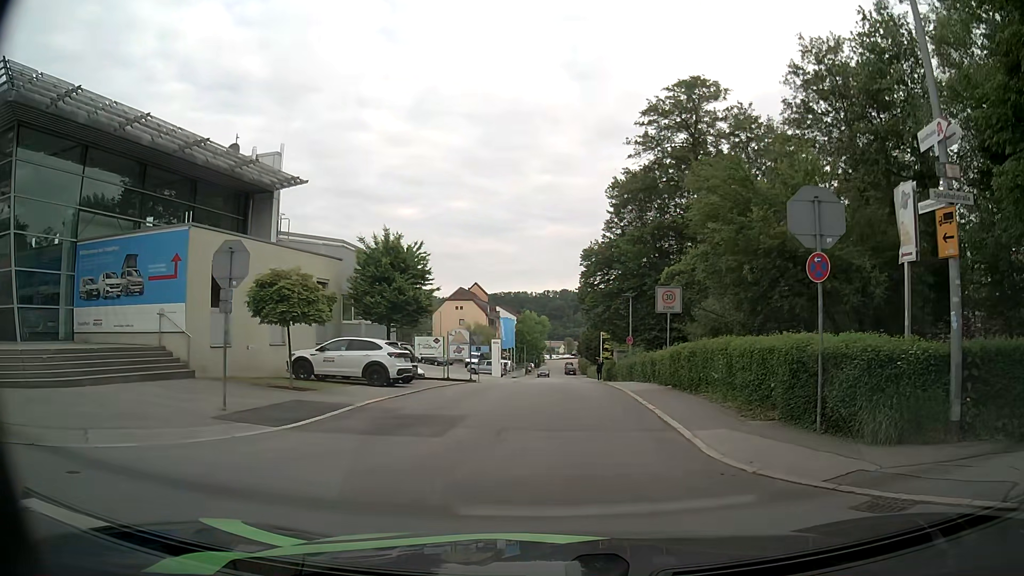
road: residential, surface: asphalt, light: Day
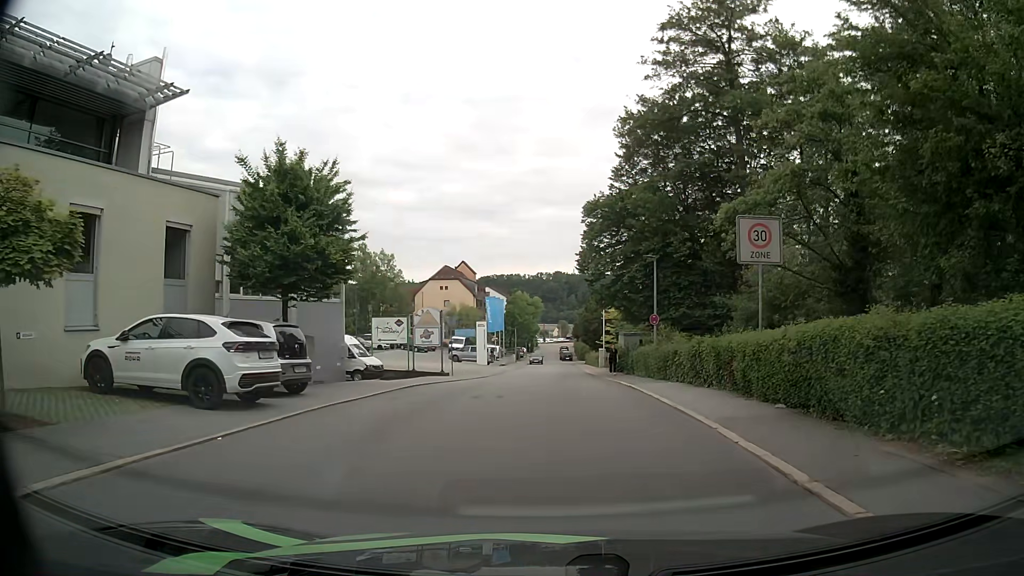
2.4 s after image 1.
(0.0, +10.9) m; +2°
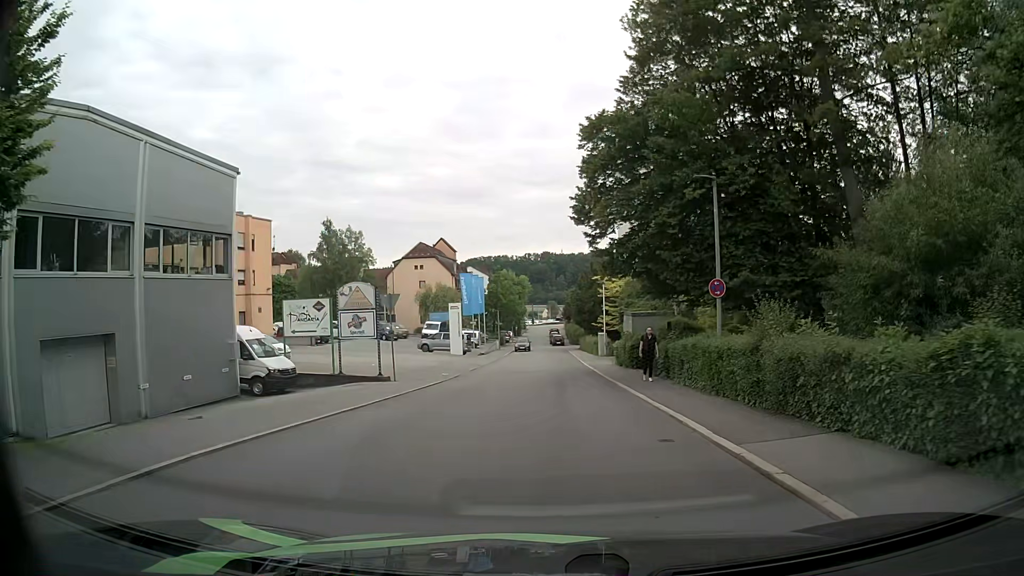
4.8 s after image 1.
(0.0, +12.2) m; 0°
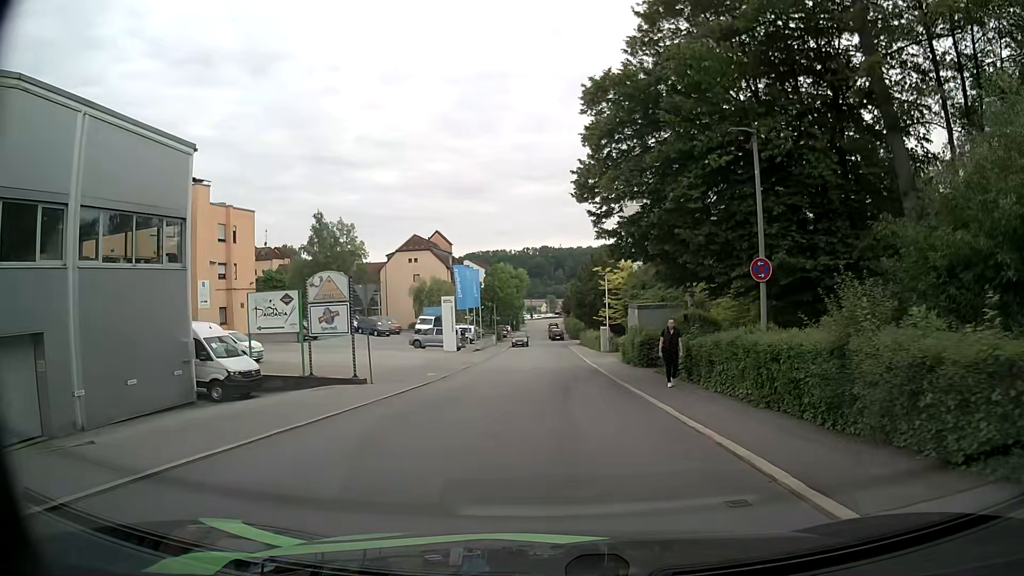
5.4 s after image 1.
(0.0, +3.4) m; 0°
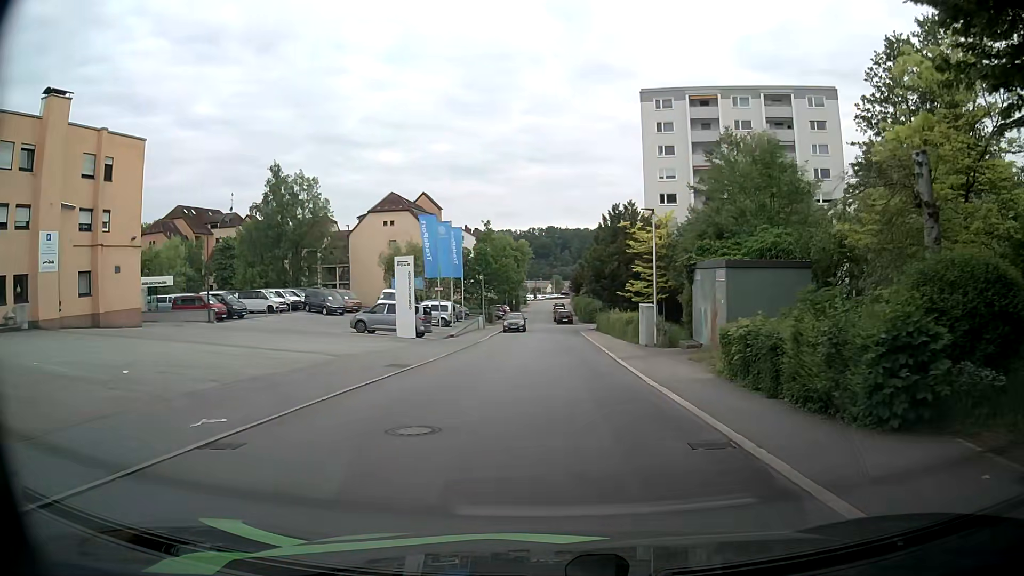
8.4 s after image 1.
(-0.2, +18.9) m; -1°
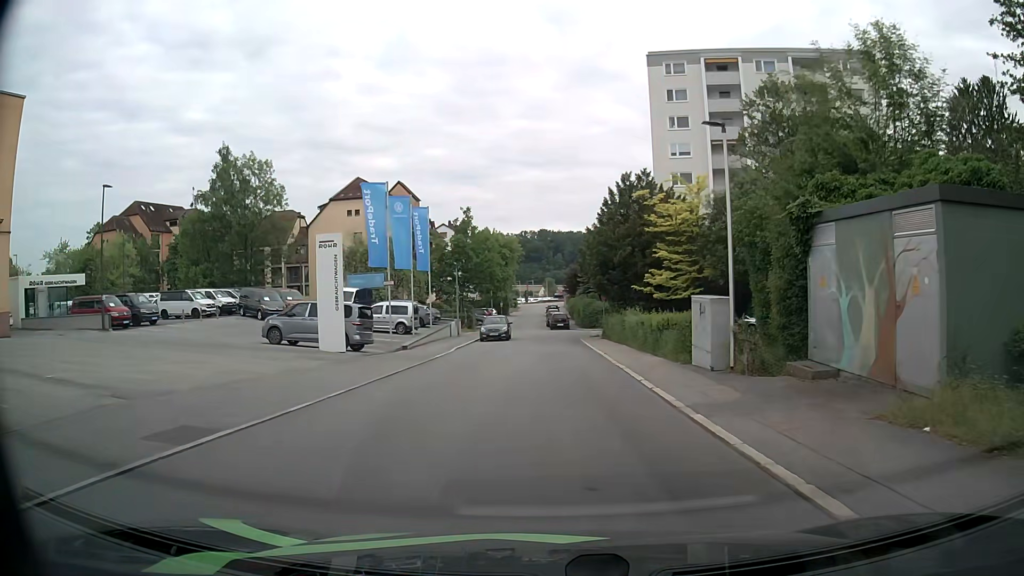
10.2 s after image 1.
(+0.1, +12.1) m; +1°
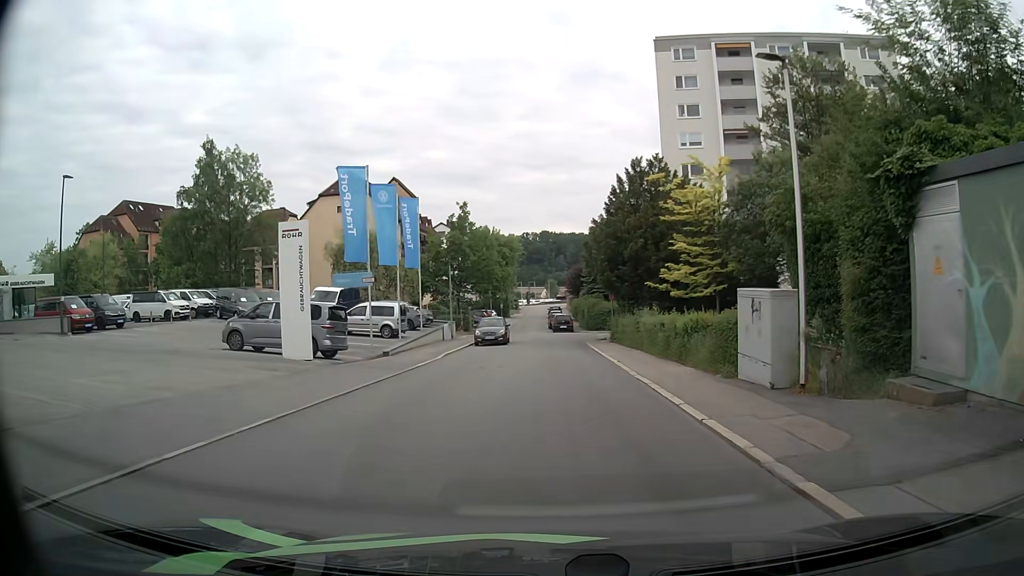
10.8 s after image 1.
(0.0, +4.0) m; 0°
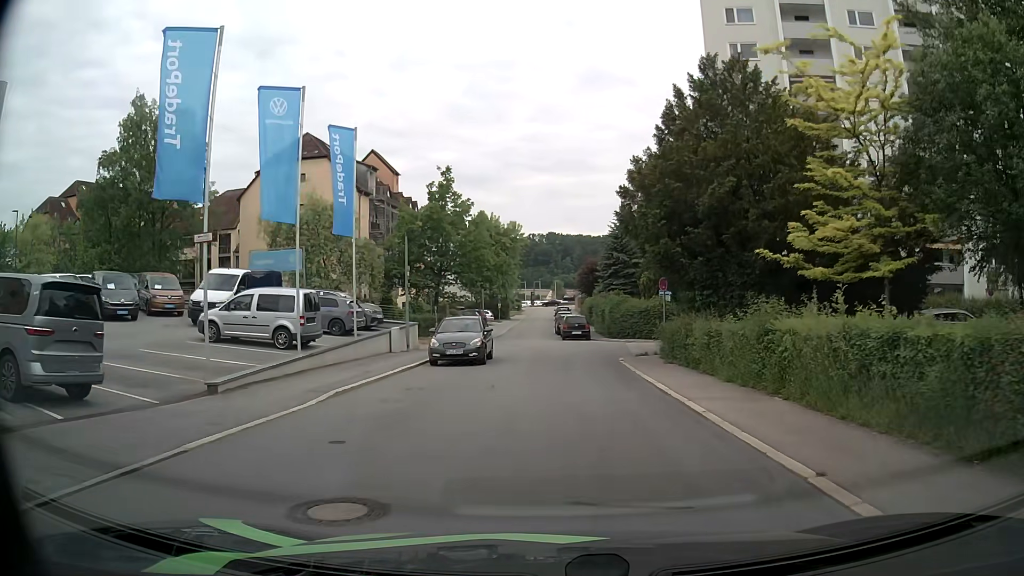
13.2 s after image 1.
(-0.1, +14.8) m; -1°
